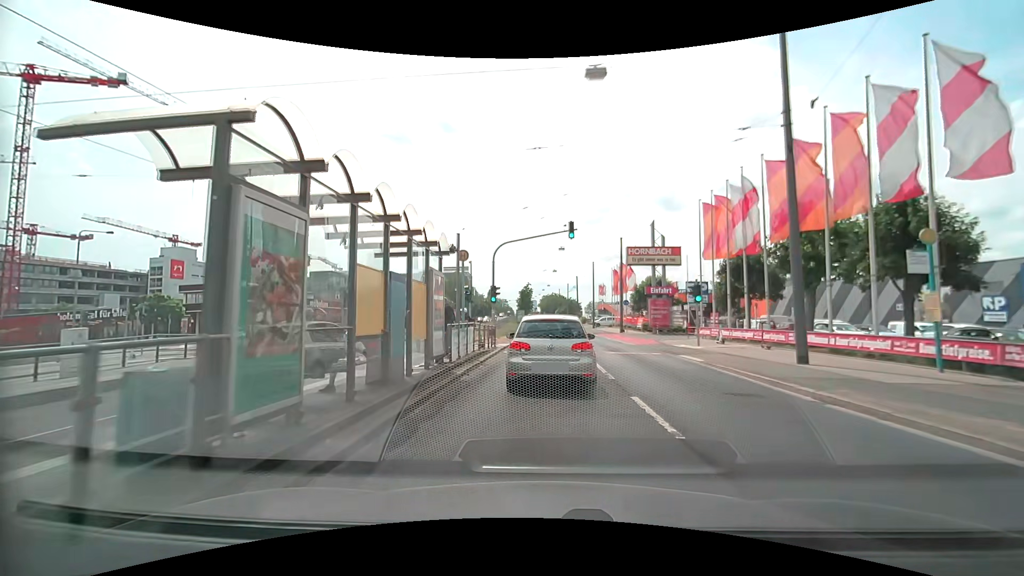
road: primary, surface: asphalt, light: Day
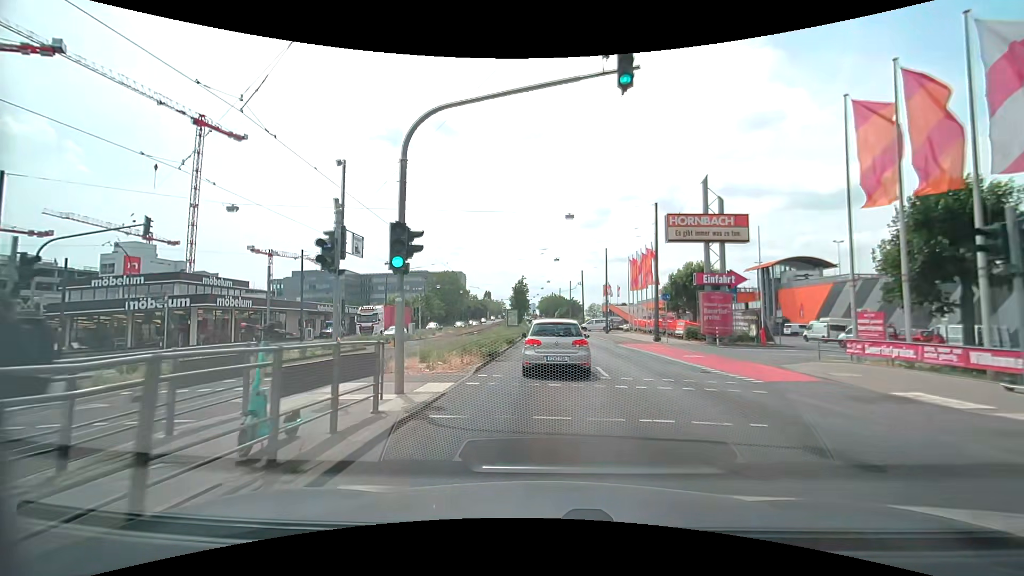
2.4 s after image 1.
(-0.1, +17.7) m; 0°
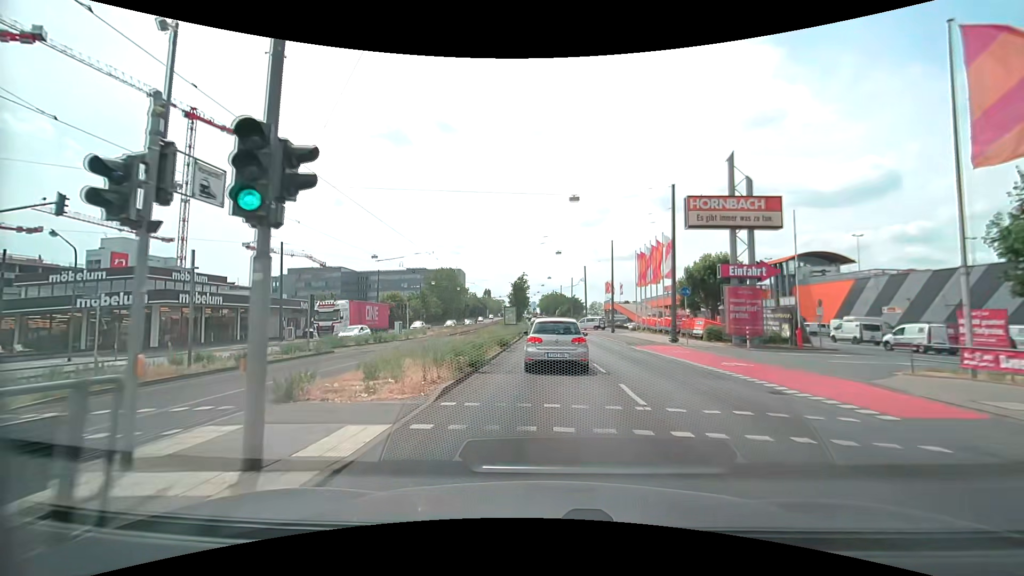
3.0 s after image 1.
(0.0, +4.8) m; -1°
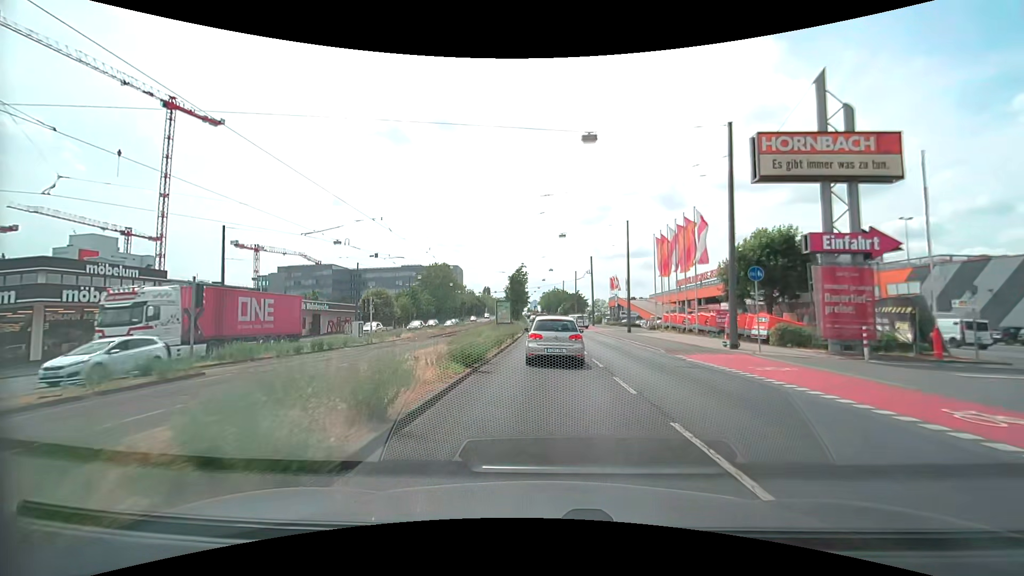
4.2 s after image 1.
(+0.1, +10.1) m; 0°
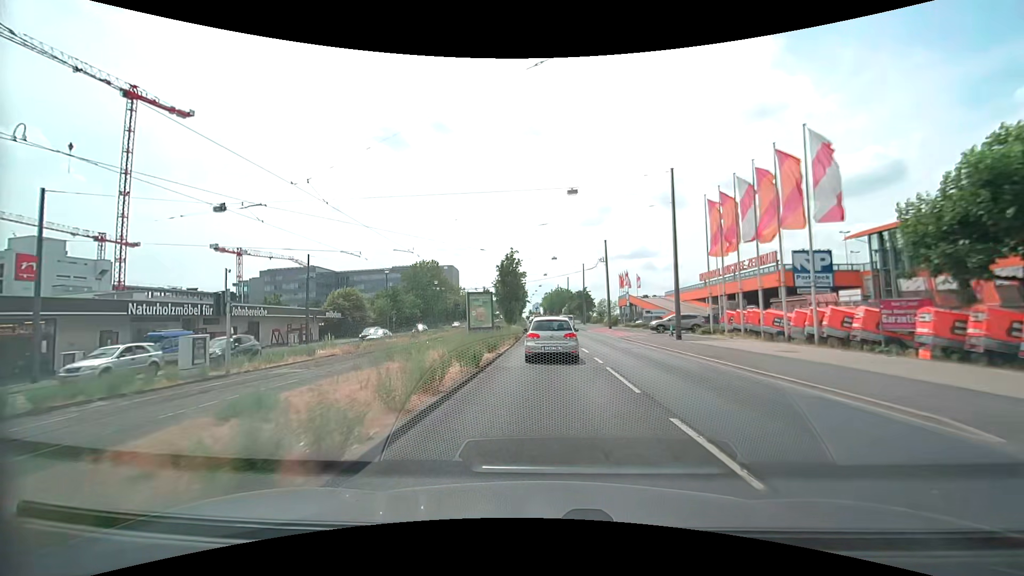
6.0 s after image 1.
(+0.1, +16.5) m; 0°
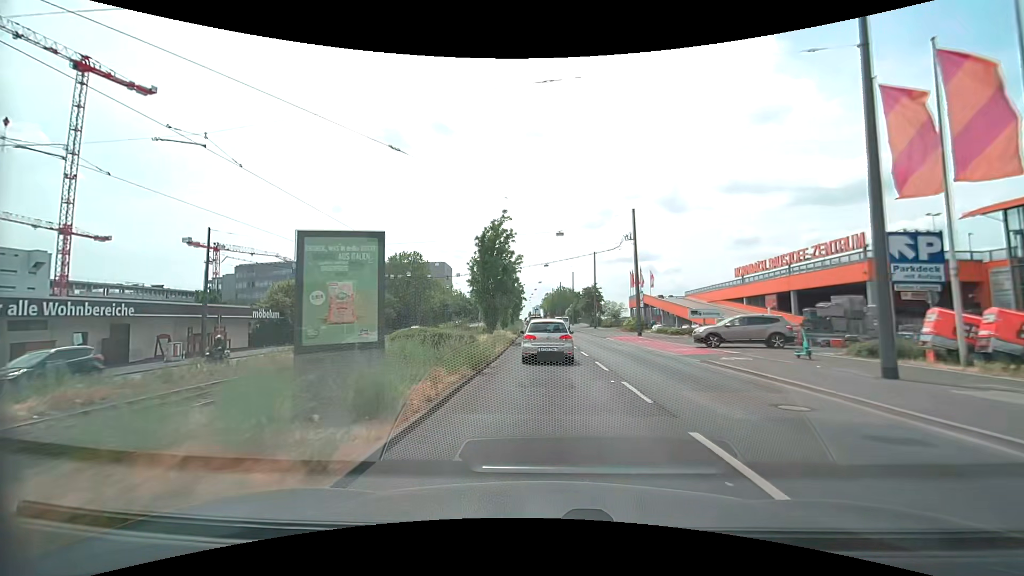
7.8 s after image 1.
(-0.1, +18.2) m; 0°
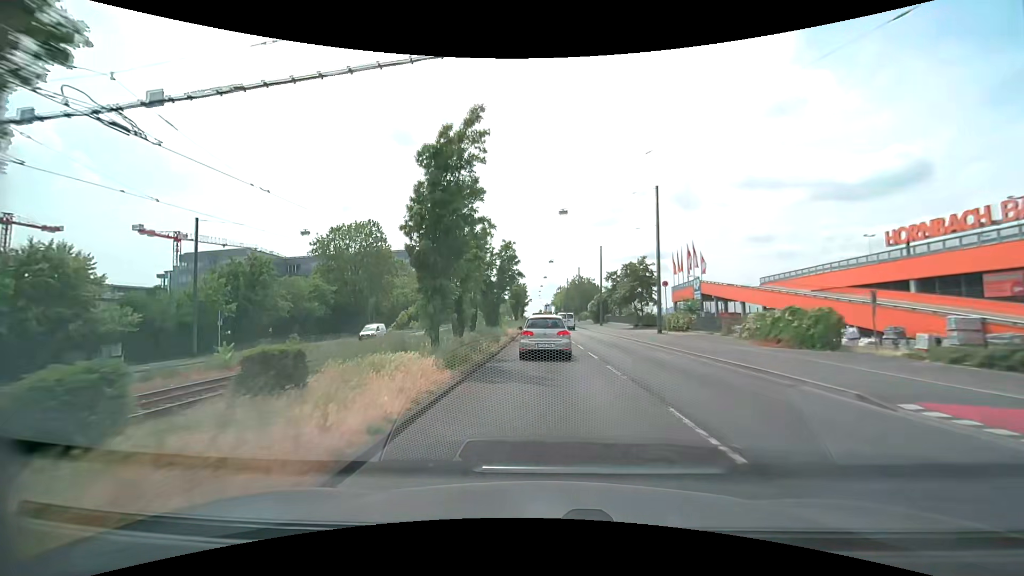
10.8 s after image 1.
(-0.2, +33.1) m; -1°
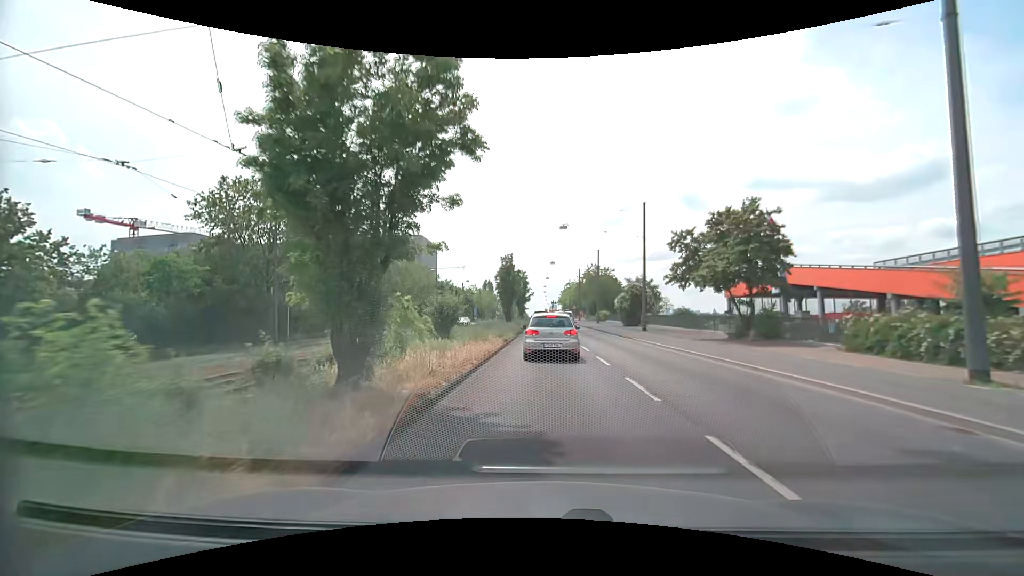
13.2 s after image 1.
(-0.2, +24.7) m; -1°
(0, +10) (0, +20) (0, +30) (0, +40) (0, +50) (0, +60) (0, +70) (0, +80) (0, +90) (0, +100) m
